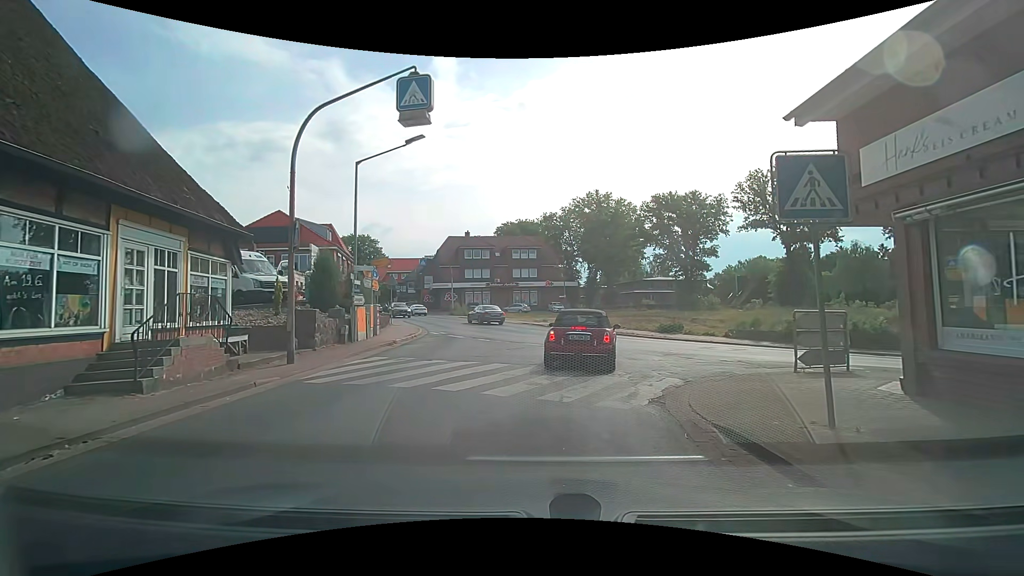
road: tertiary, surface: asphalt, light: Day
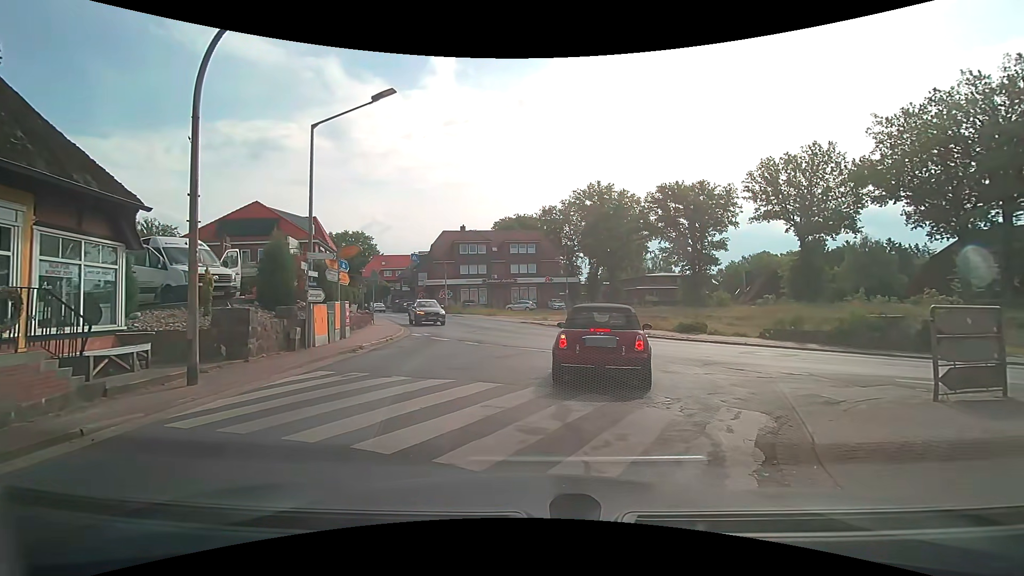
(-0.1, +3.7) m; -2°
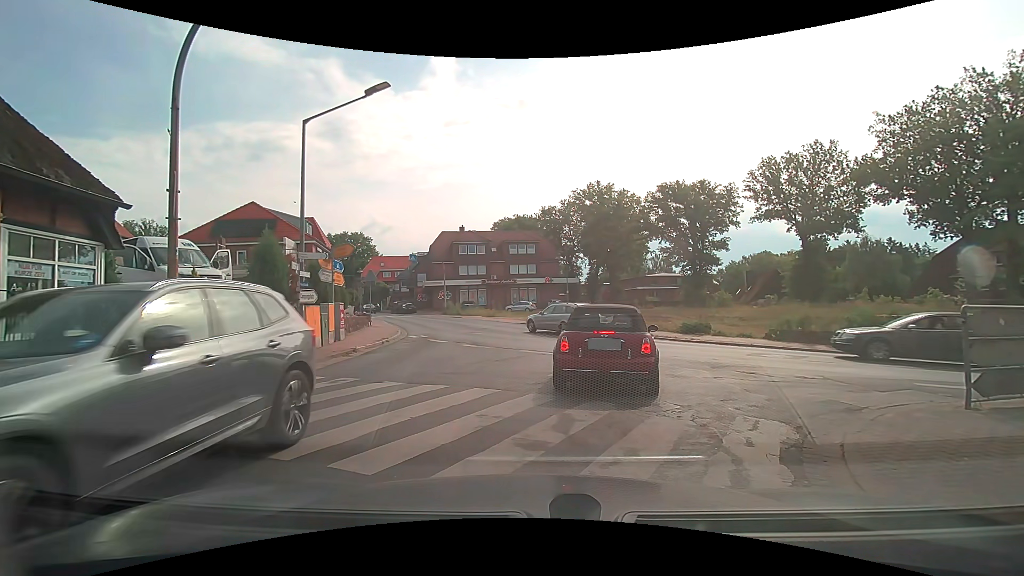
(0.0, +0.6) m; 0°
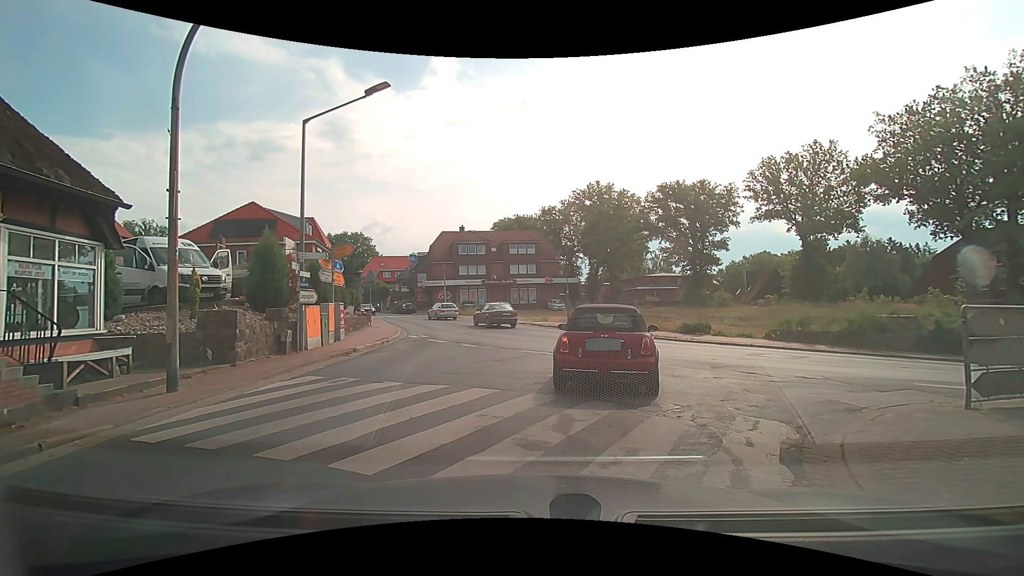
(0.0, 0.0) m; 0°
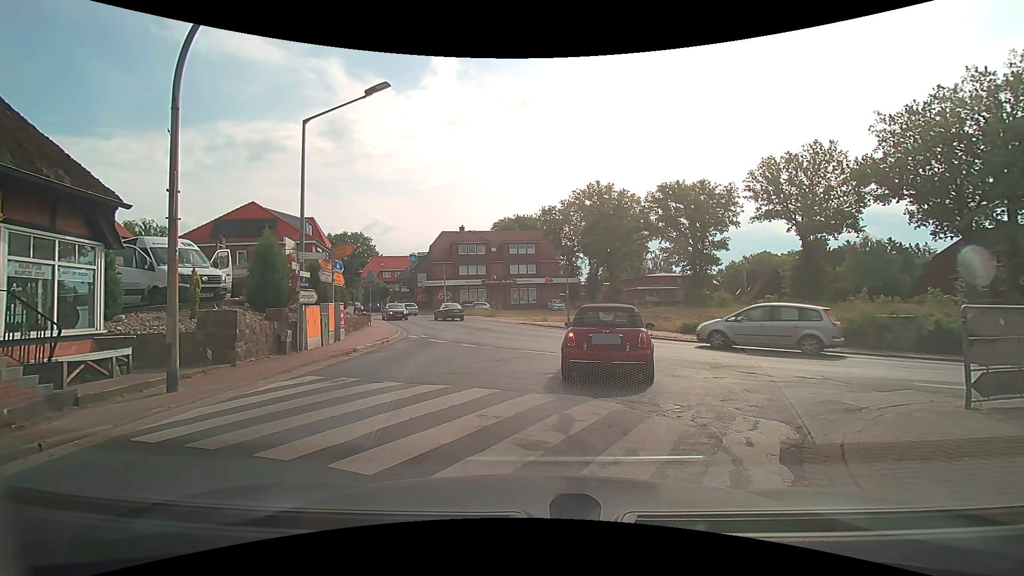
(0.0, 0.0) m; 0°
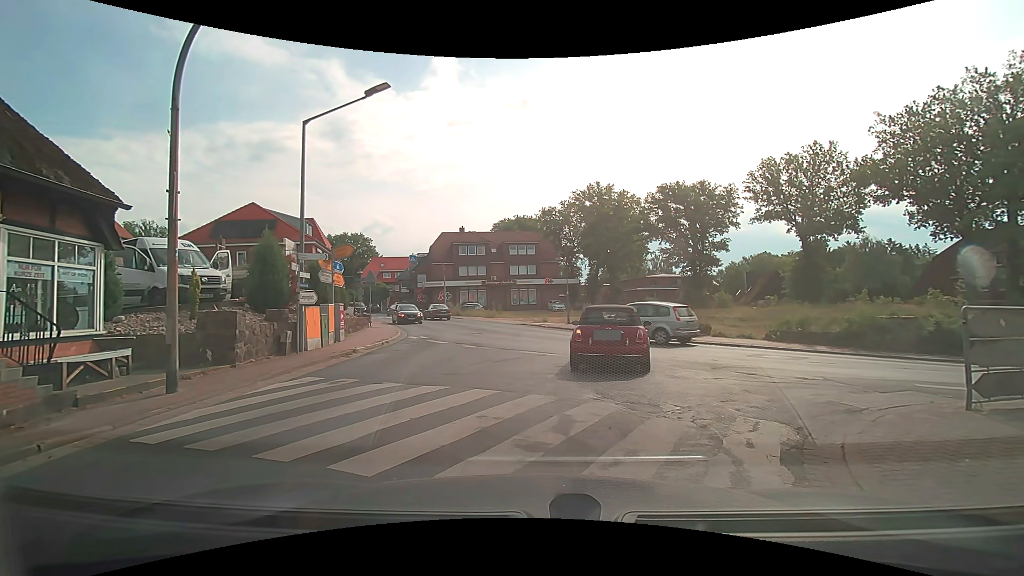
(0.0, 0.0) m; 0°
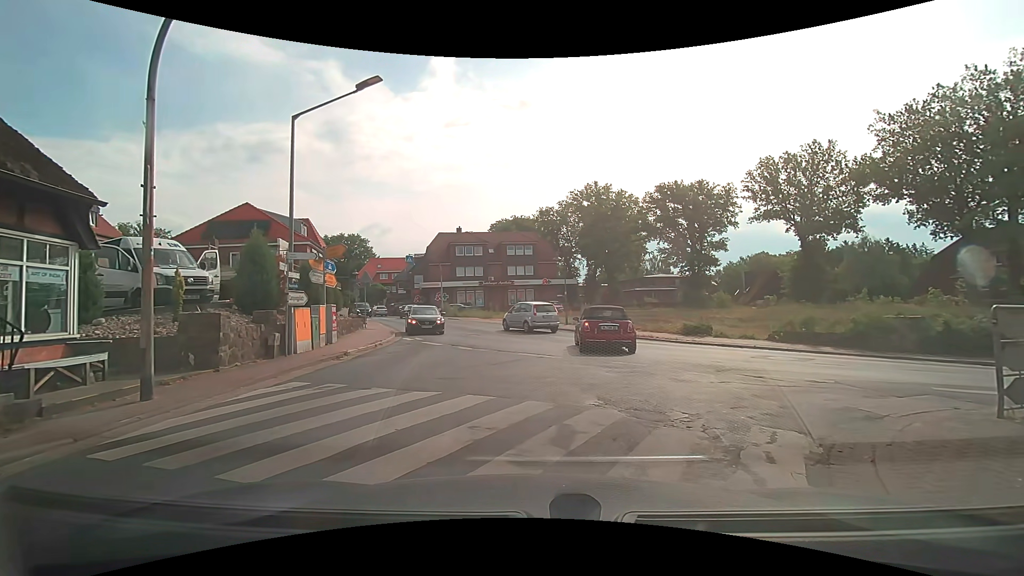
(0.0, +0.5) m; 0°
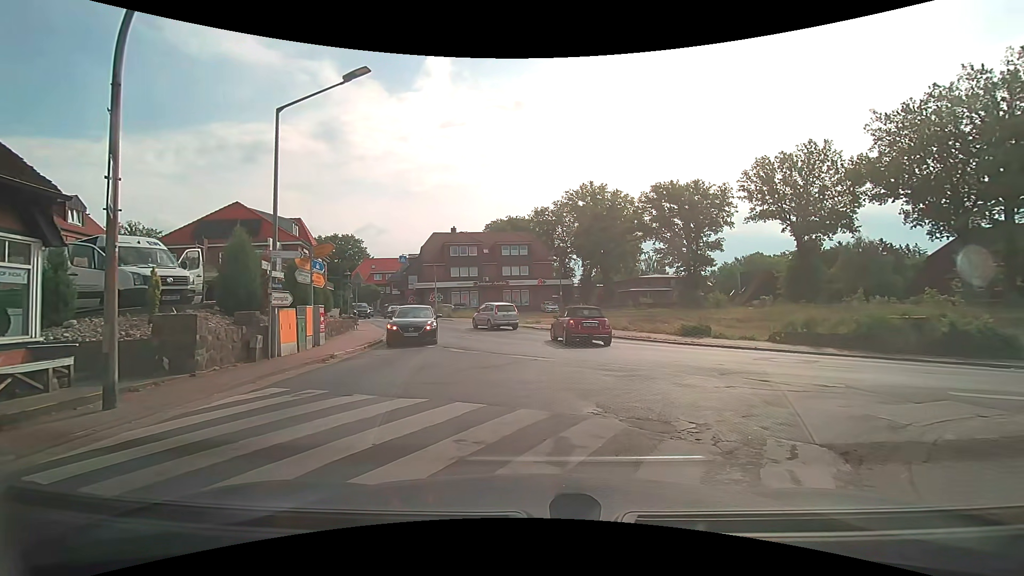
(0.0, +0.6) m; 0°
